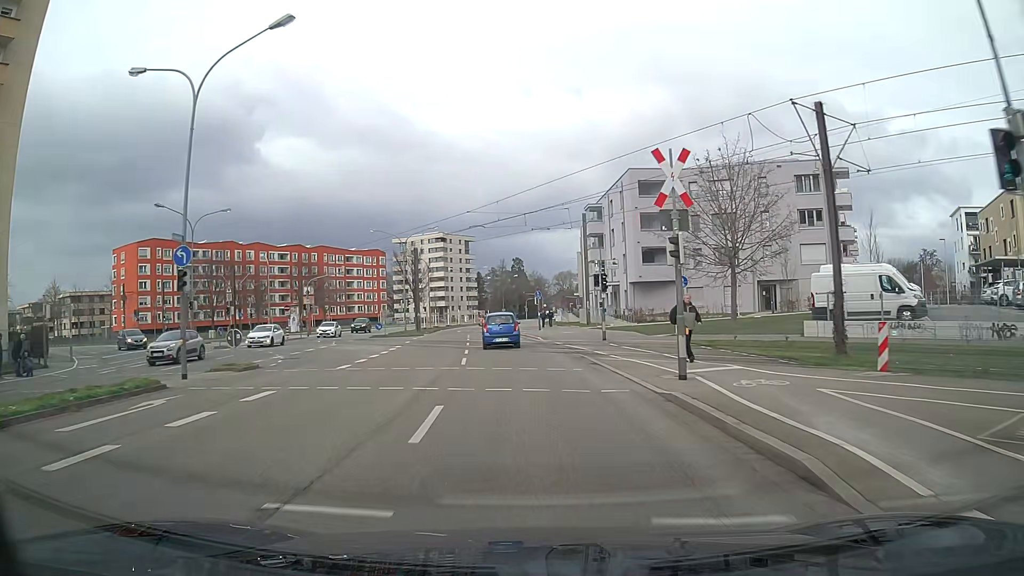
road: secondary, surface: asphalt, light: Day
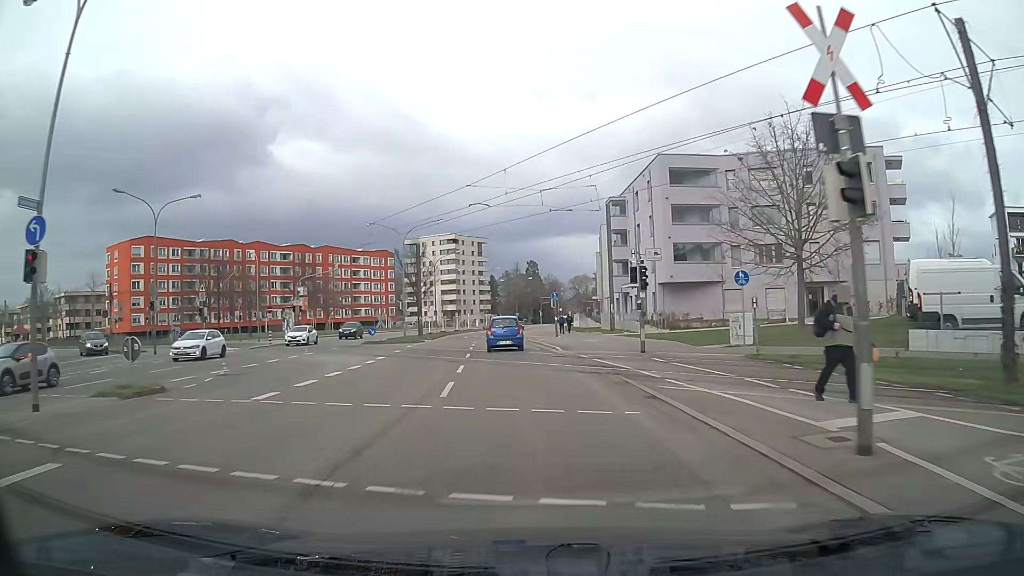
(-0.1, +7.2) m; -1°
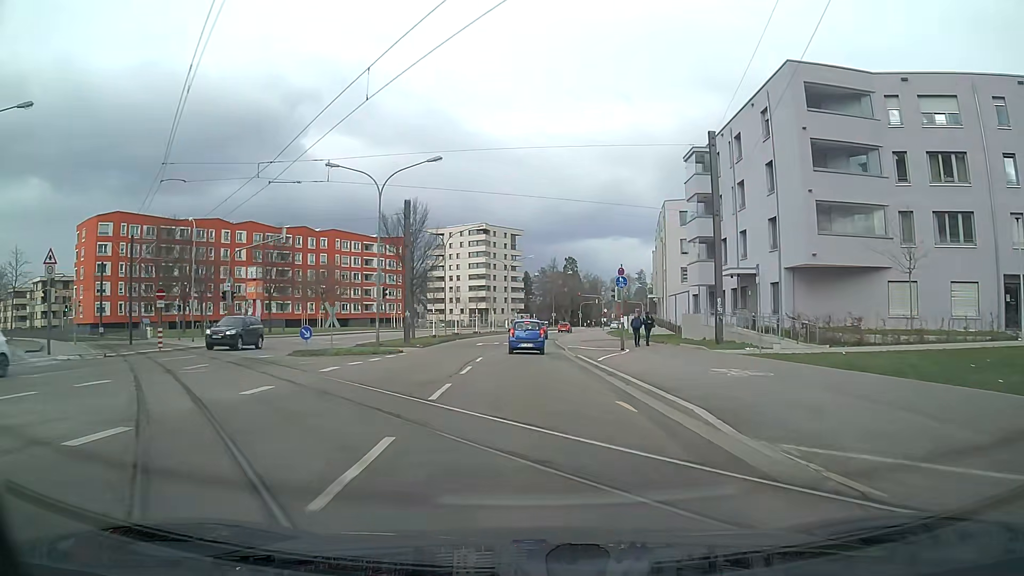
(-0.5, +20.9) m; -2°
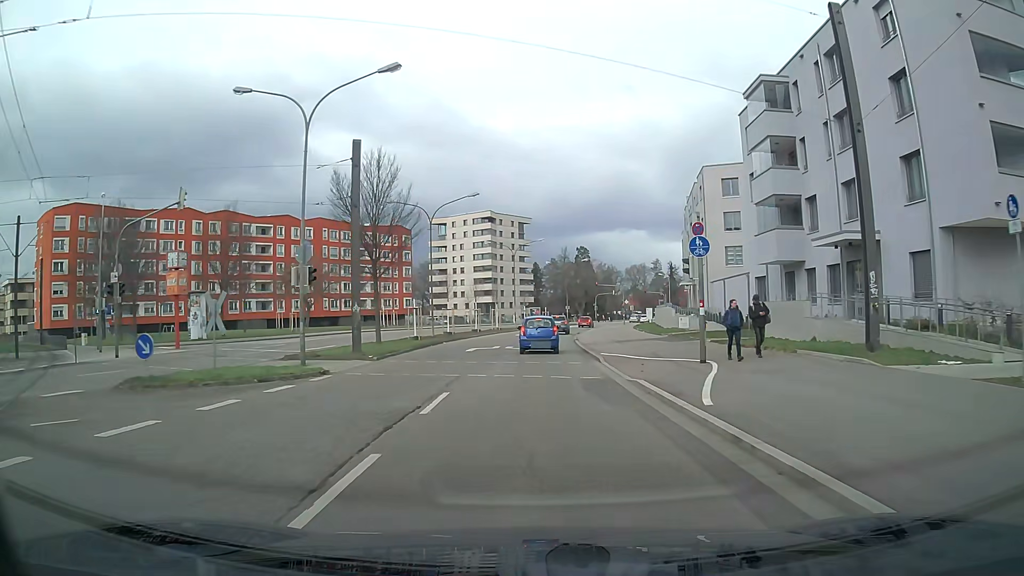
(-0.1, +13.3) m; -1°
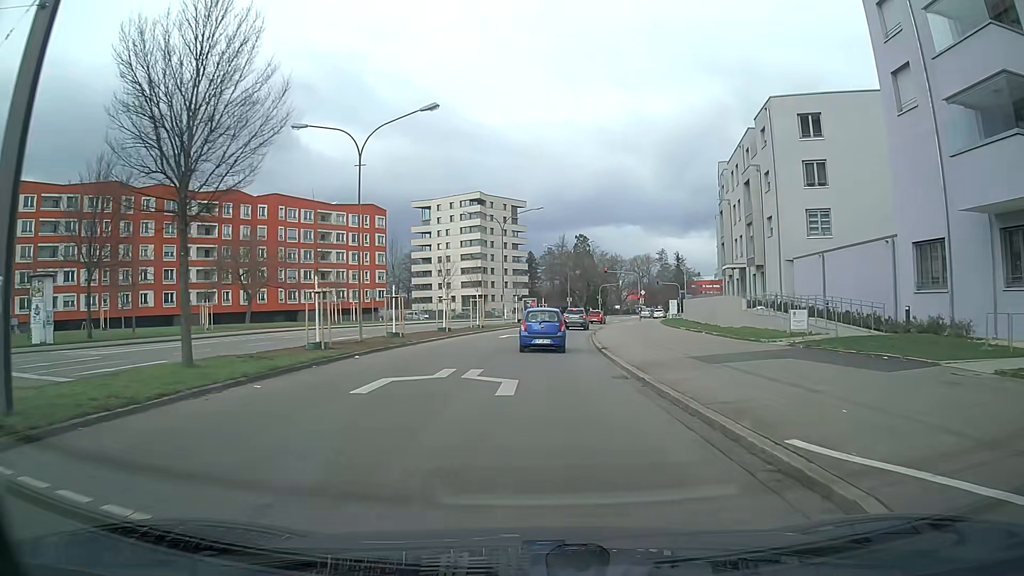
(+0.1, +18.5) m; 0°
